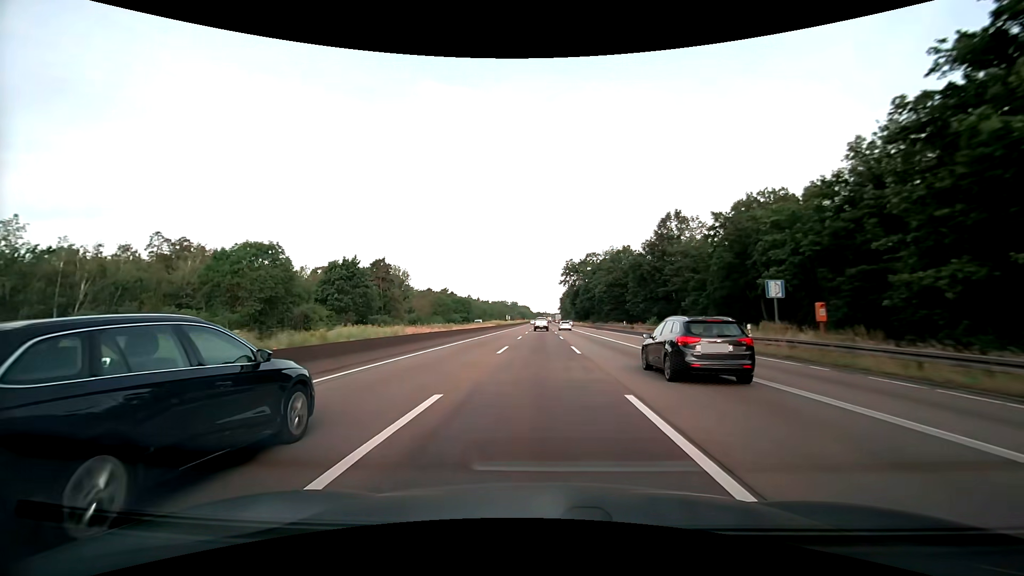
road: motorway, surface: asphalt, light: Day
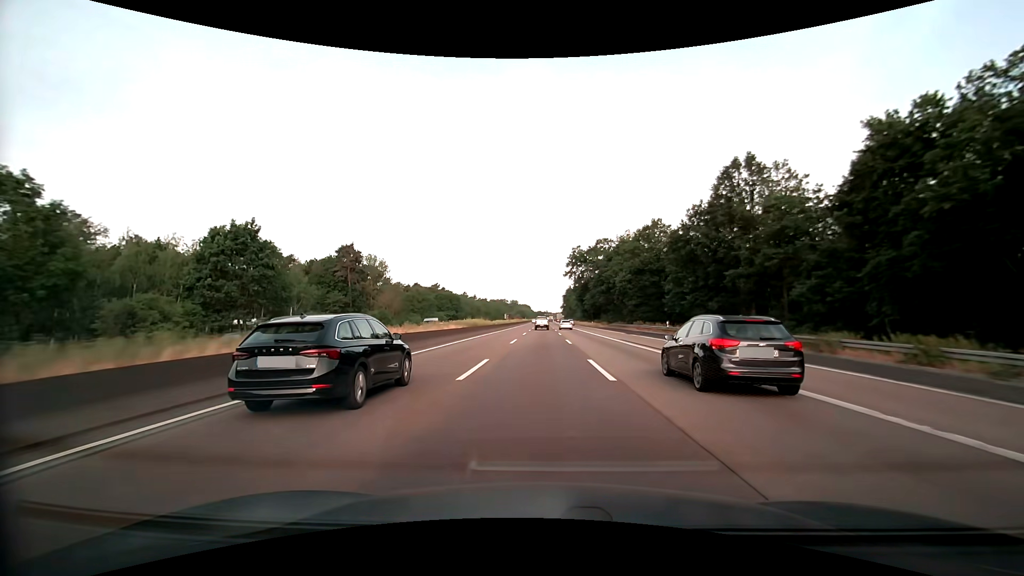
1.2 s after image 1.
(-0.1, +28.0) m; 0°
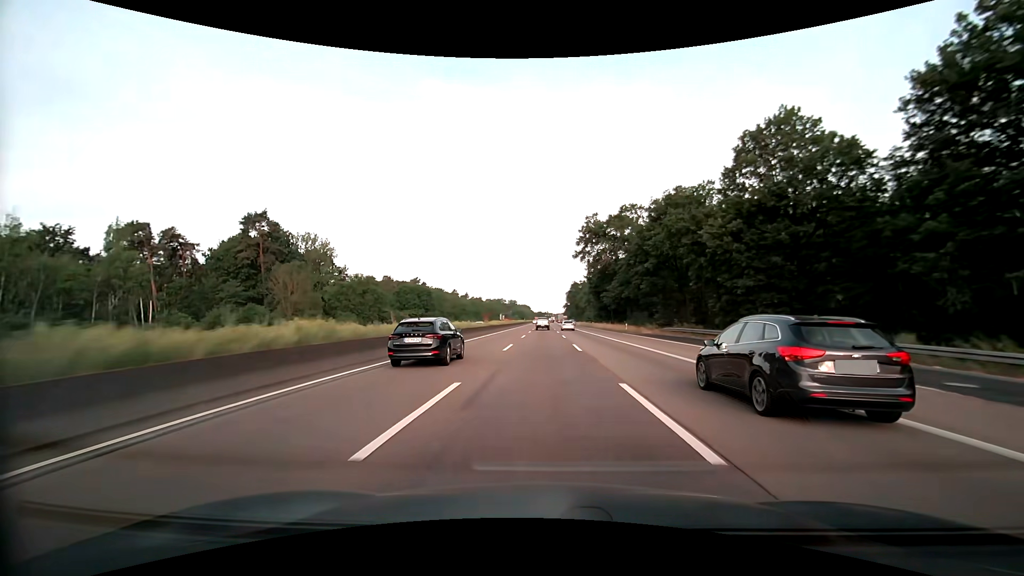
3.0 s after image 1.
(-0.1, +42.4) m; 0°
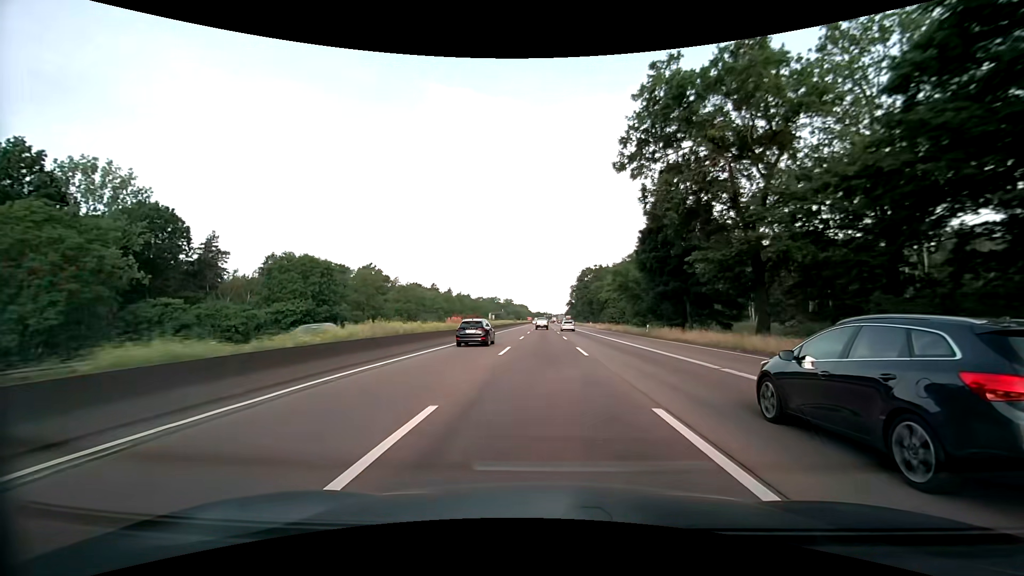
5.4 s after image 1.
(0.0, +57.0) m; 0°
(0, +10) (0, +20) (0, +30) (0, +40) (0, +50) (0, +60) (0, +70) (0, +80) (0, +90) (0, +100) m
